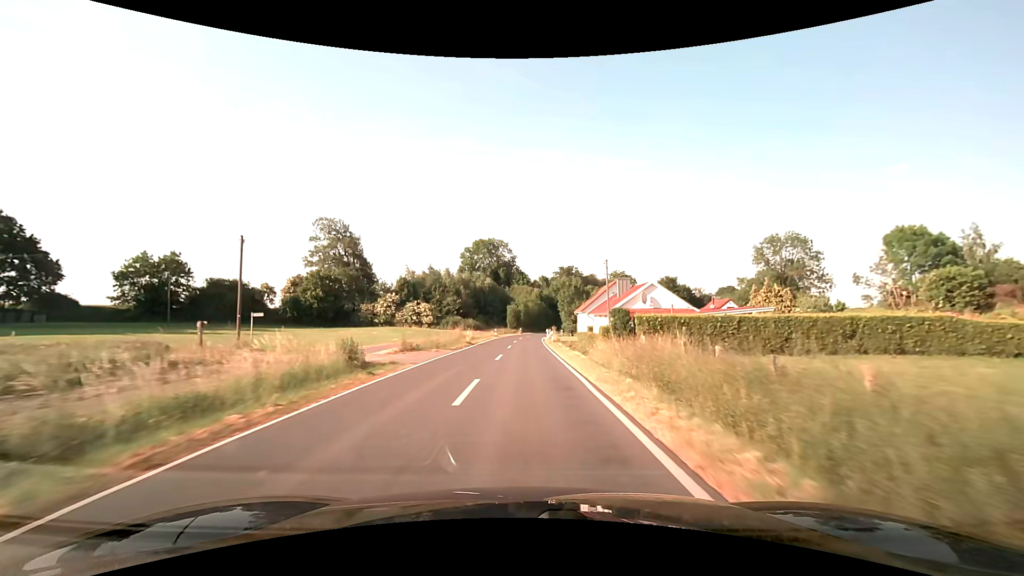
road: secondary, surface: asphalt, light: Day
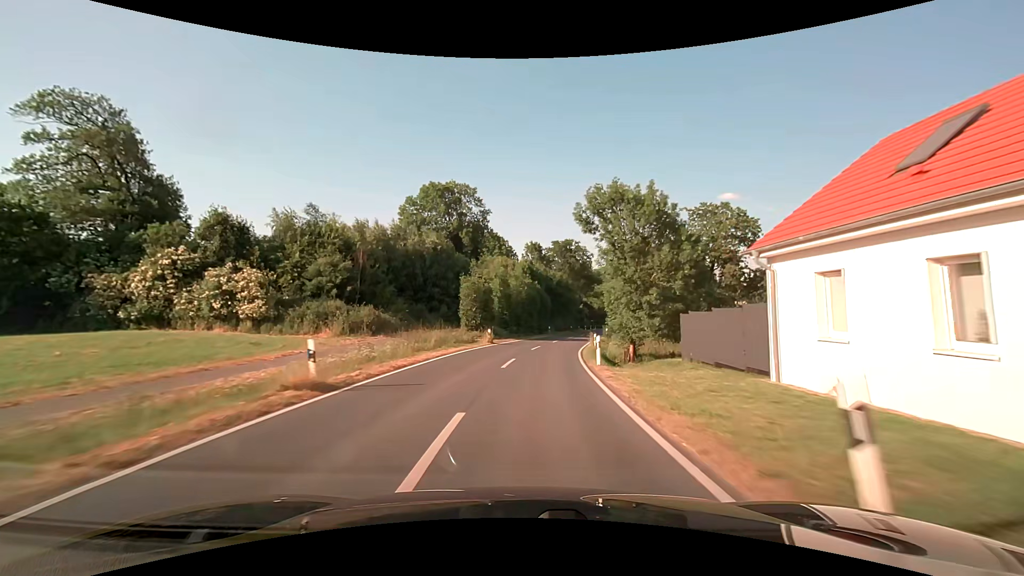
(+0.3, +53.8) m; +2°
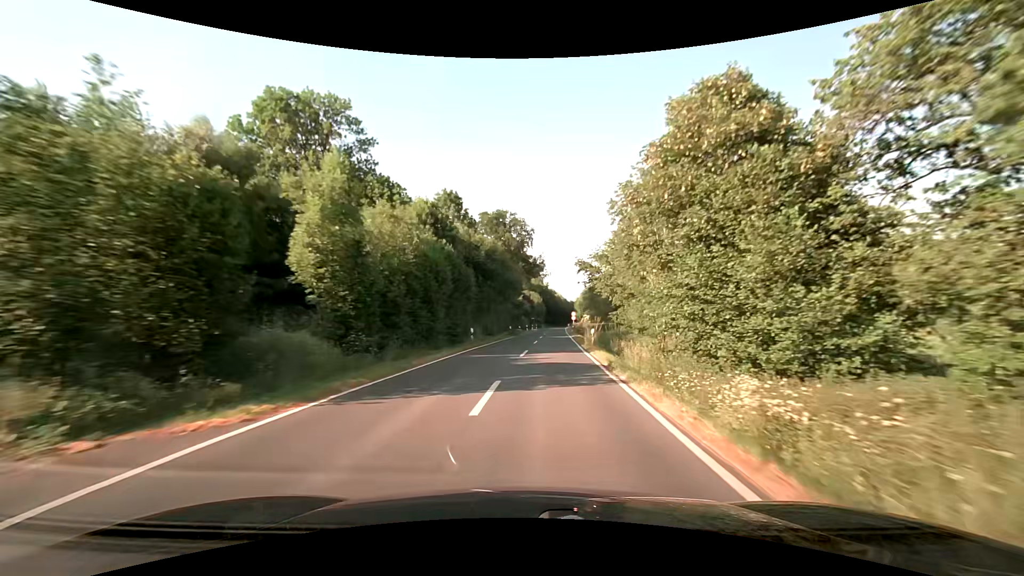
(+1.7, +32.7) m; +7°
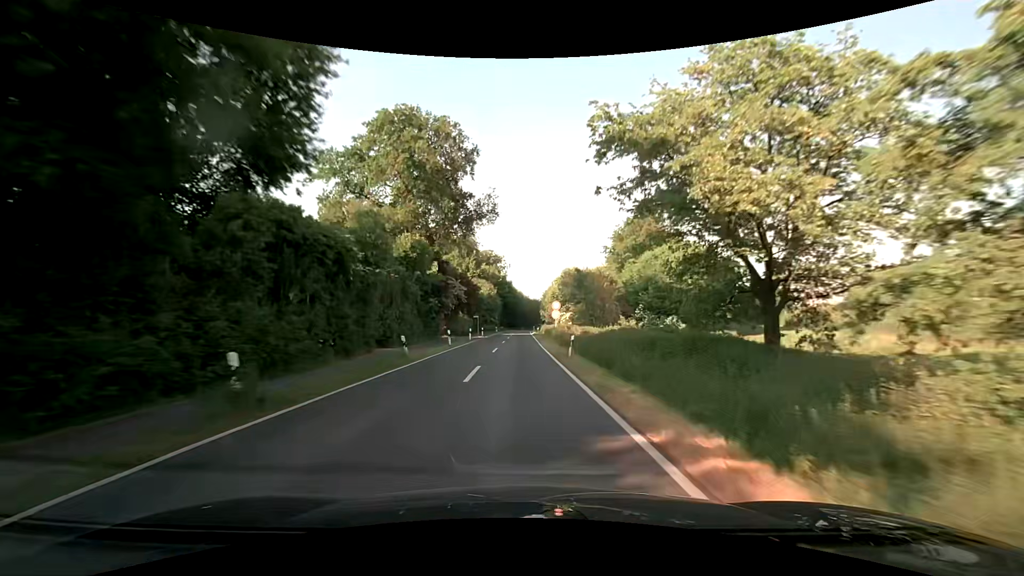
(+3.2, +43.9) m; +5°
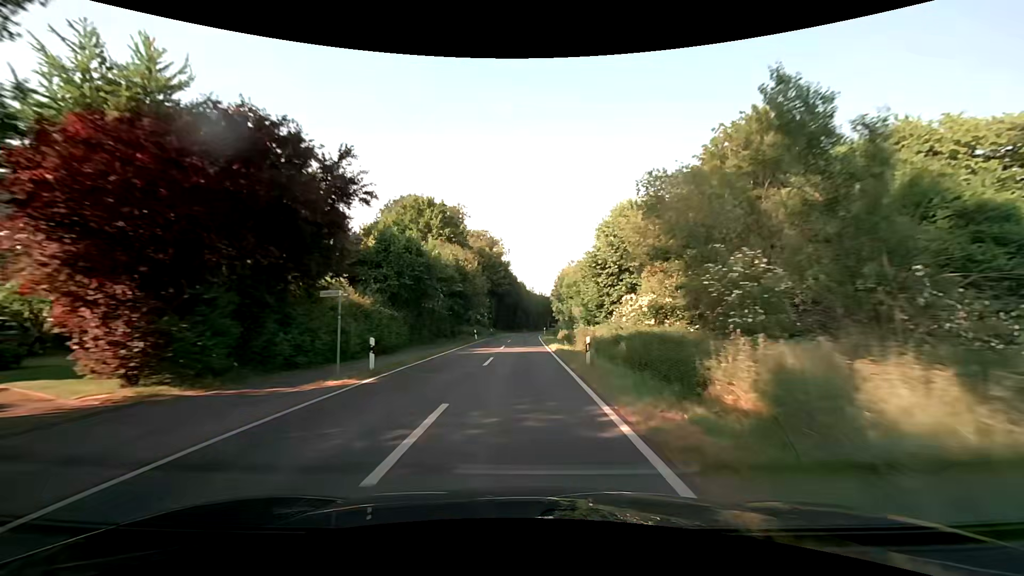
(+0.1, +44.0) m; 0°
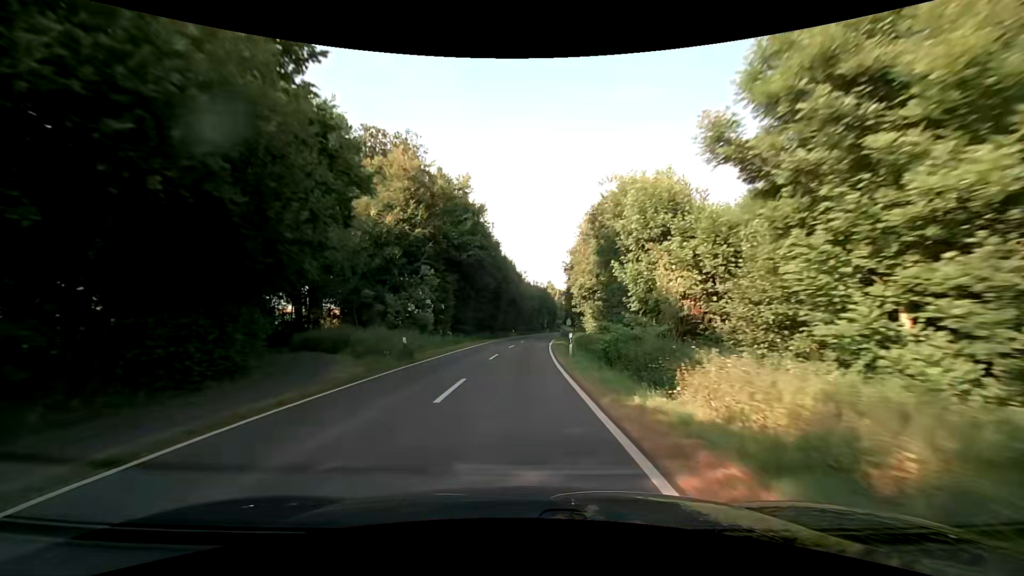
(+0.3, +43.9) m; +1°
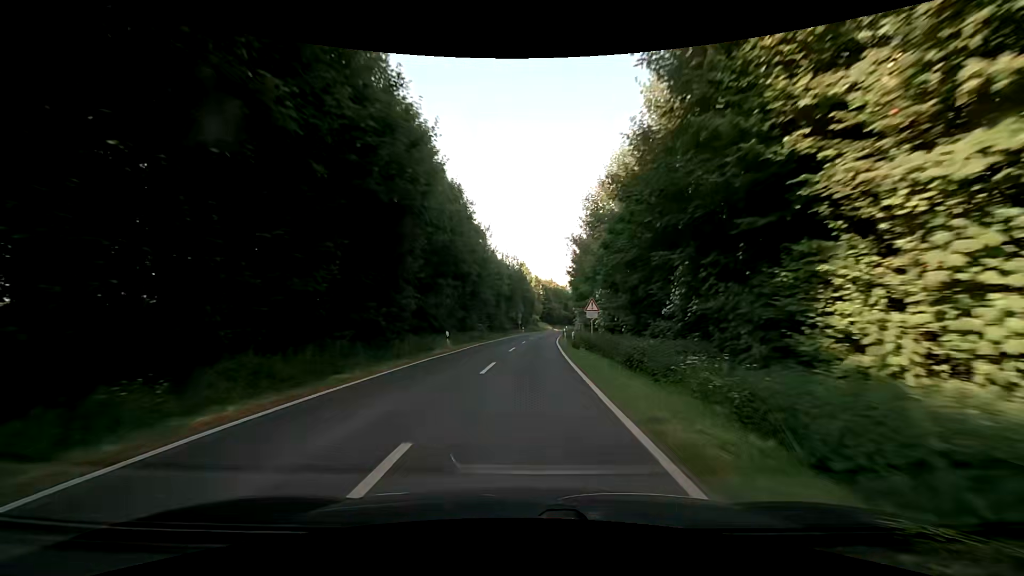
(+1.0, +43.9) m; +4°
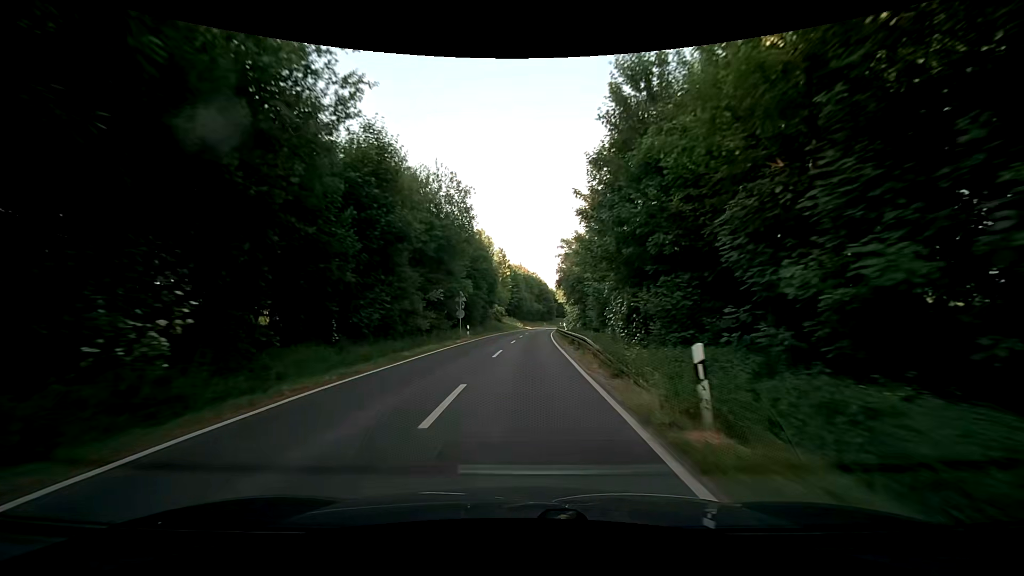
(+1.4, +43.8) m; +3°
(0, +10) (0, +20) (+1, +30) (+1, +40) (+2, +50) (+2, +60) (+3, +70) (+4, +80) (+5, +90) (+6, +100) m
